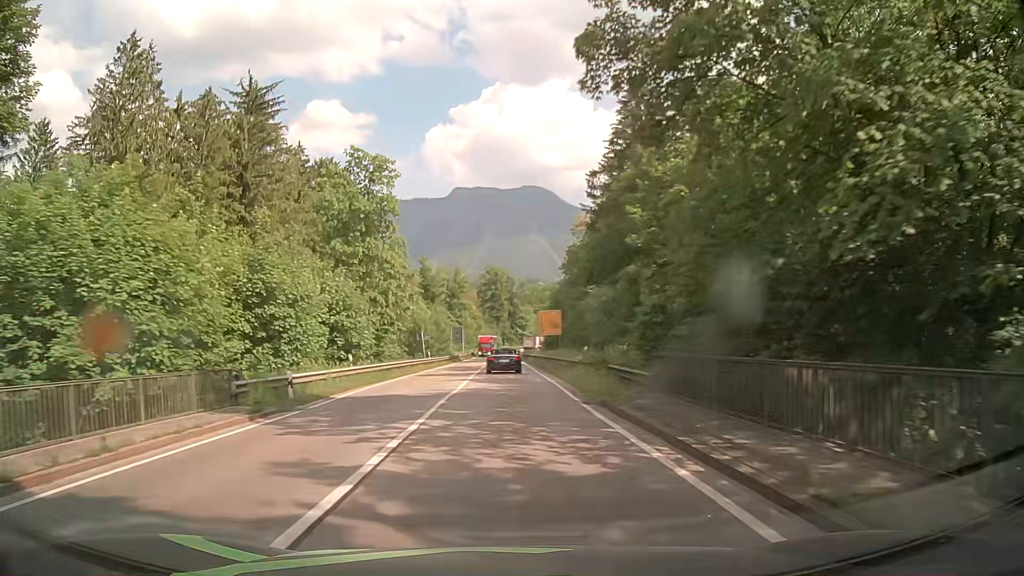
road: primary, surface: asphalt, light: Day
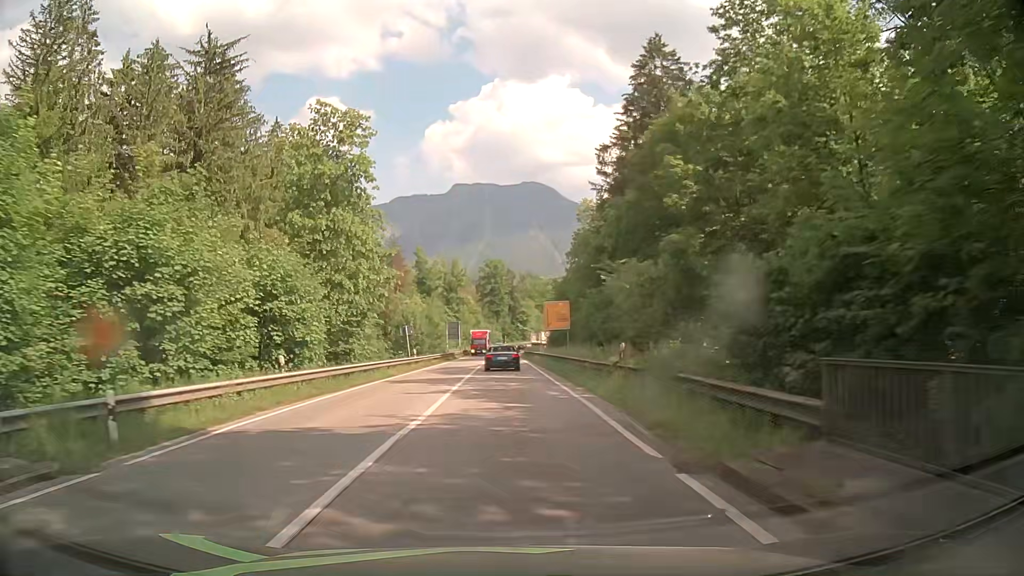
(0.0, +9.0) m; 0°
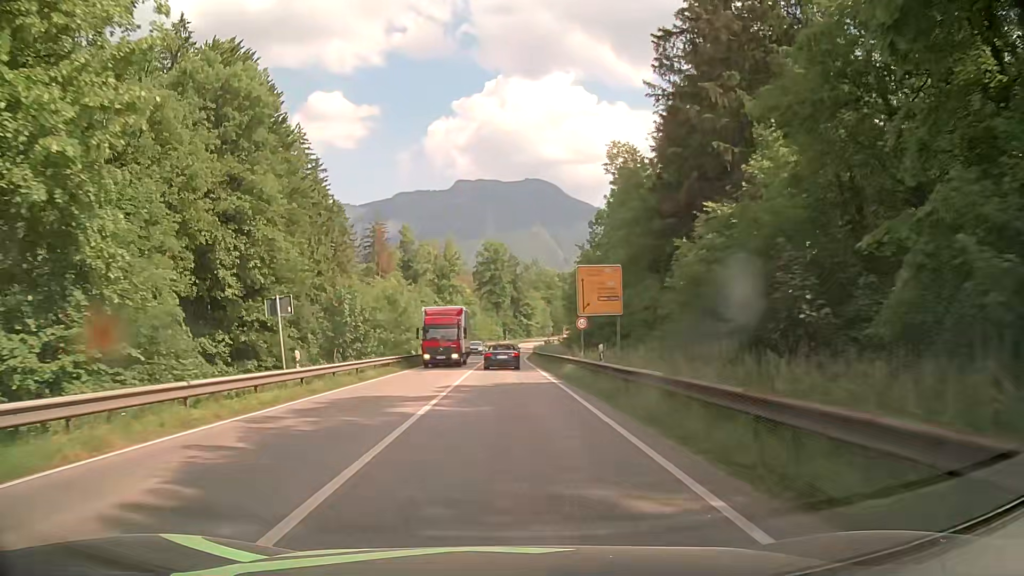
(0.0, +27.4) m; 0°
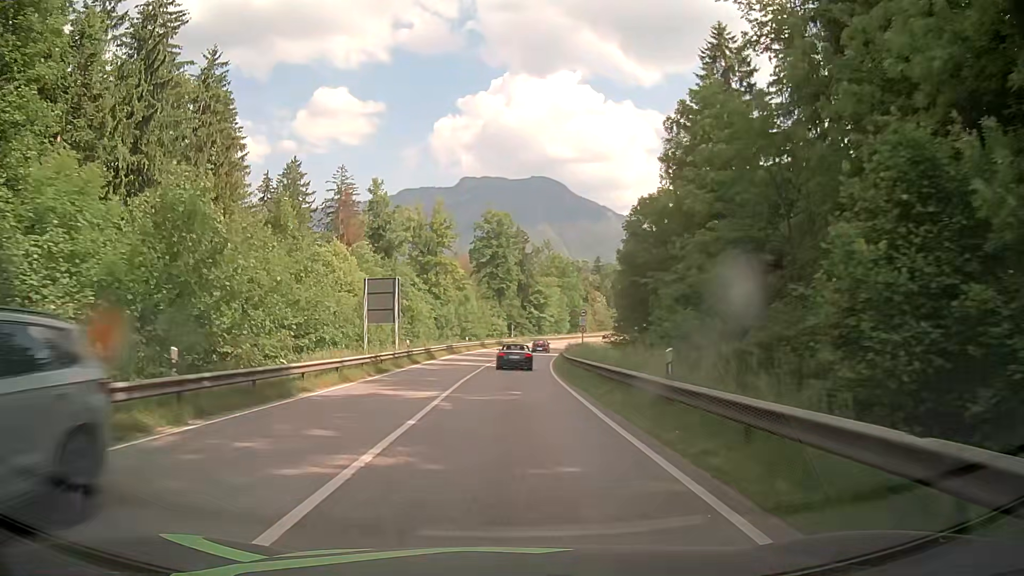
(-0.2, +36.6) m; -1°
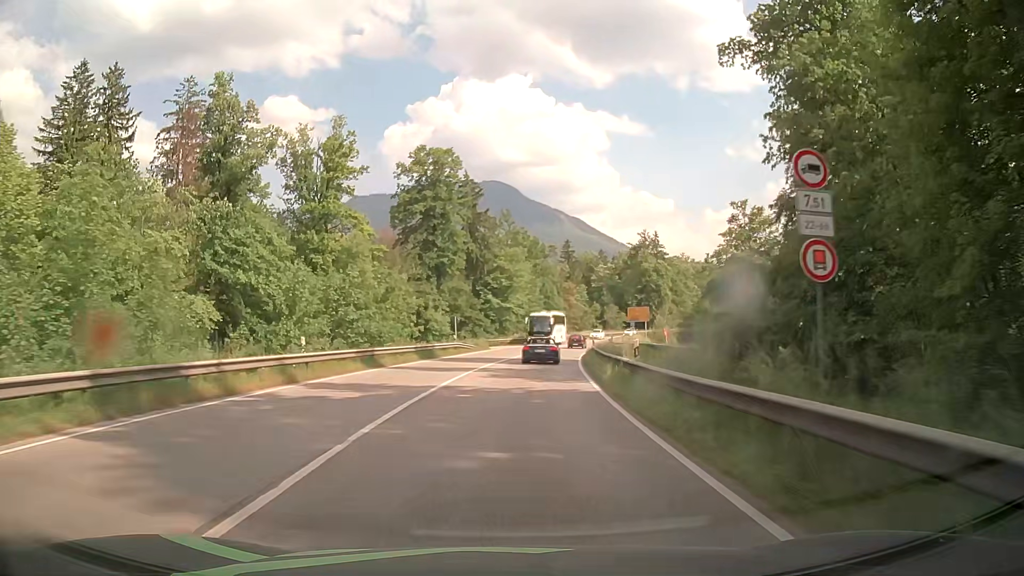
(+1.1, +45.8) m; +4°
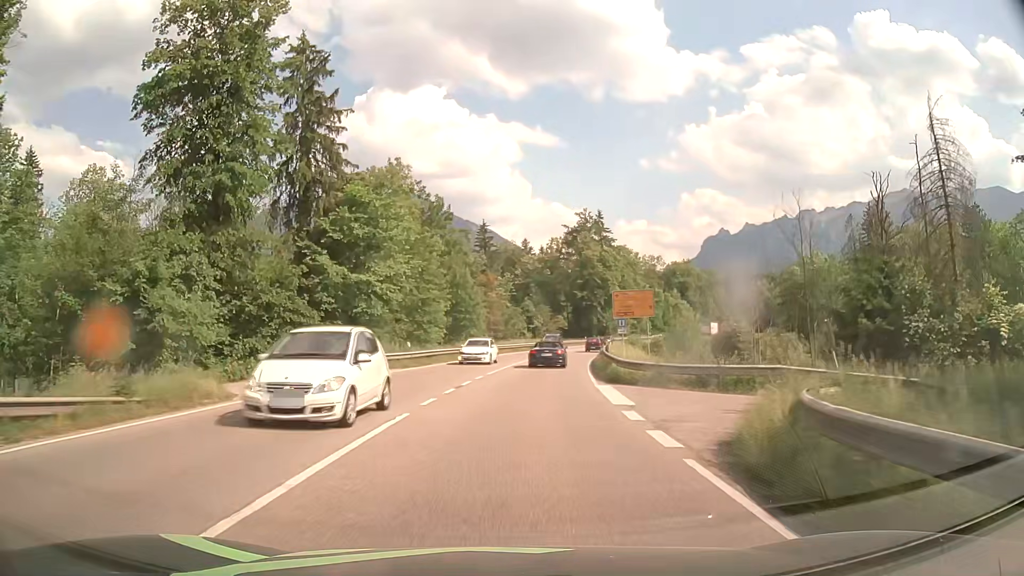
(+2.9, +45.4) m; +7°
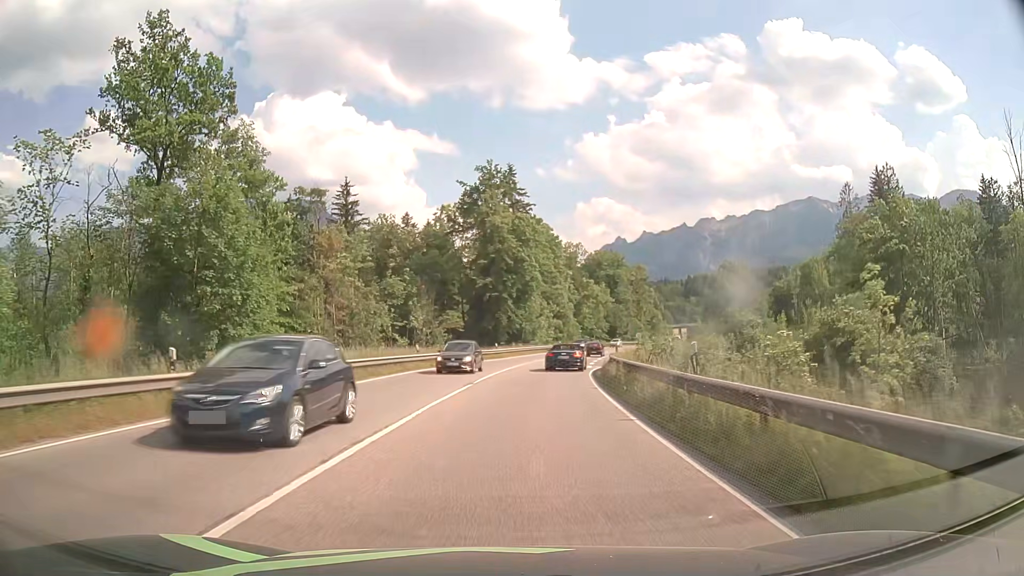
(+3.7, +45.3) m; +9°
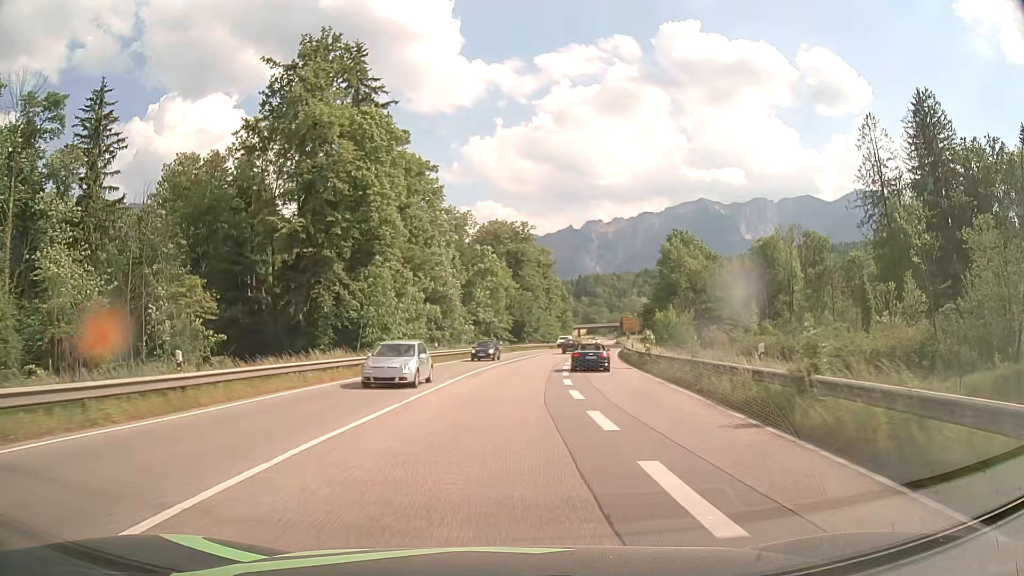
(+3.9, +45.4) m; +10°
(0, +10) (+1, +20) (+1, +30) (+2, +40) (+3, +50) (+5, +60) (+7, +70) (+9, +79) (+11, +89) (+14, +99) m
